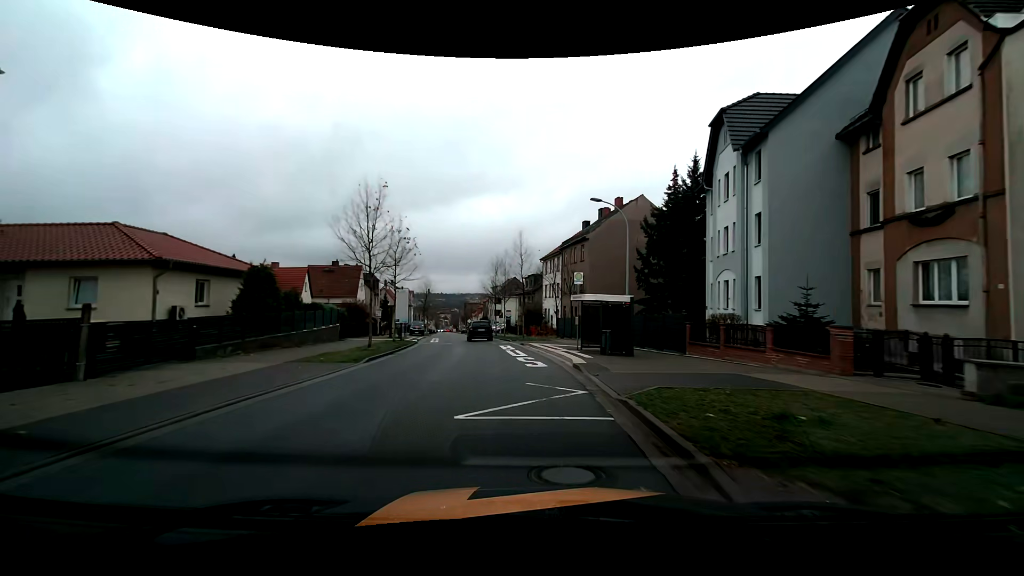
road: tertiary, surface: asphalt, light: Day
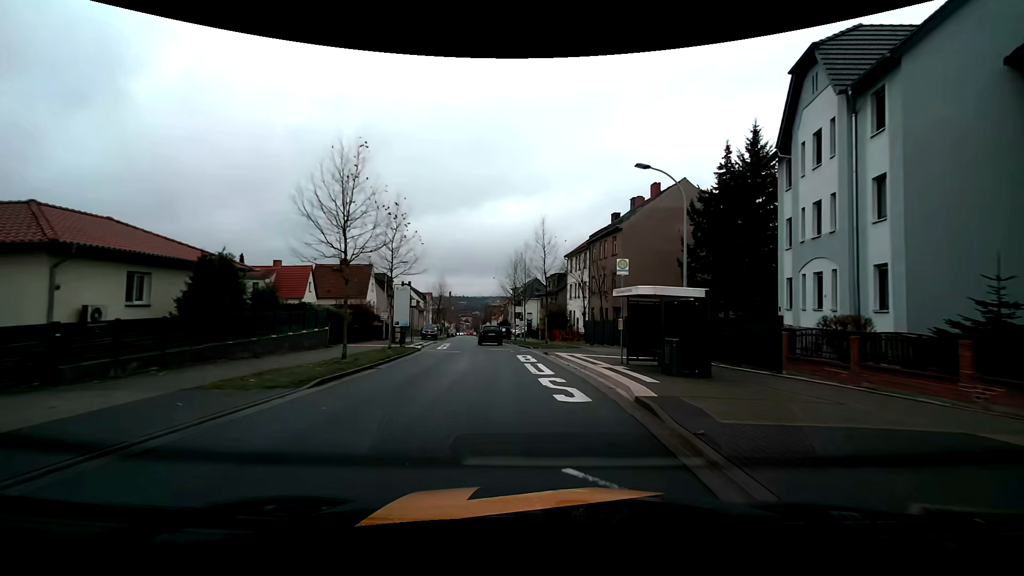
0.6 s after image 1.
(-0.1, +5.9) m; -2°
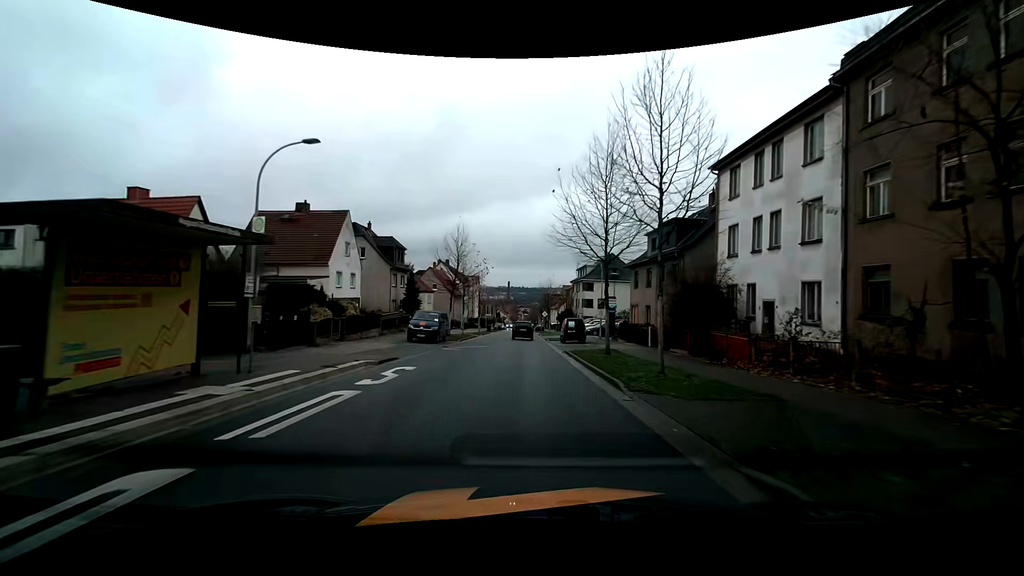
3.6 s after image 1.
(-2.3, +31.7) m; -7°
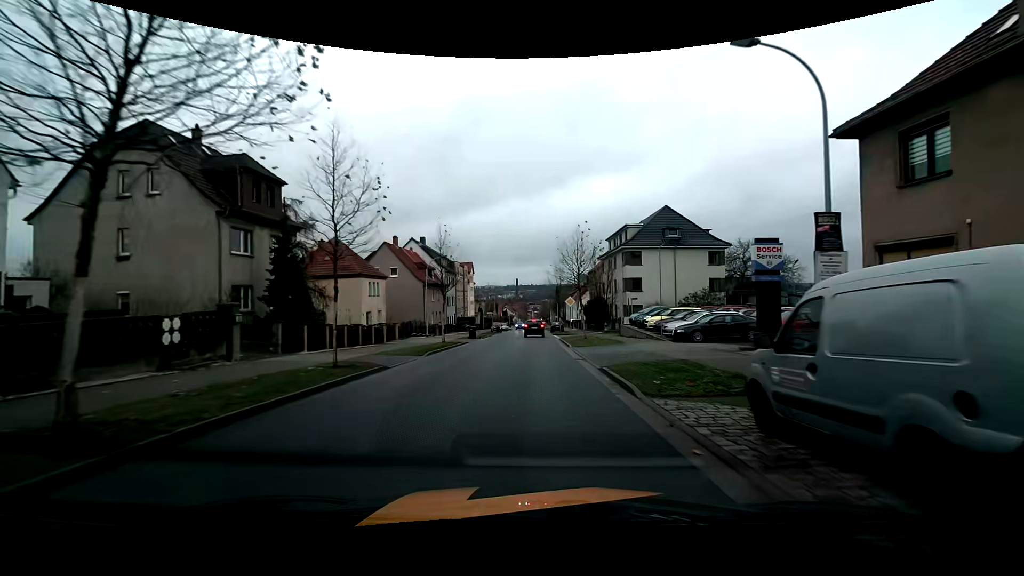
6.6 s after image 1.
(-0.5, +32.5) m; -1°
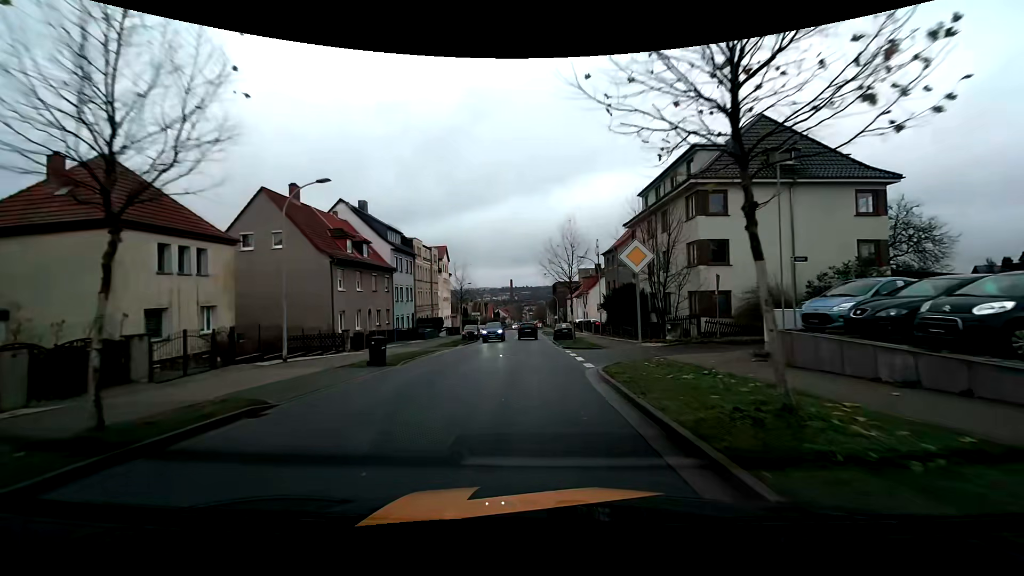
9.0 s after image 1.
(+0.2, +26.0) m; 0°
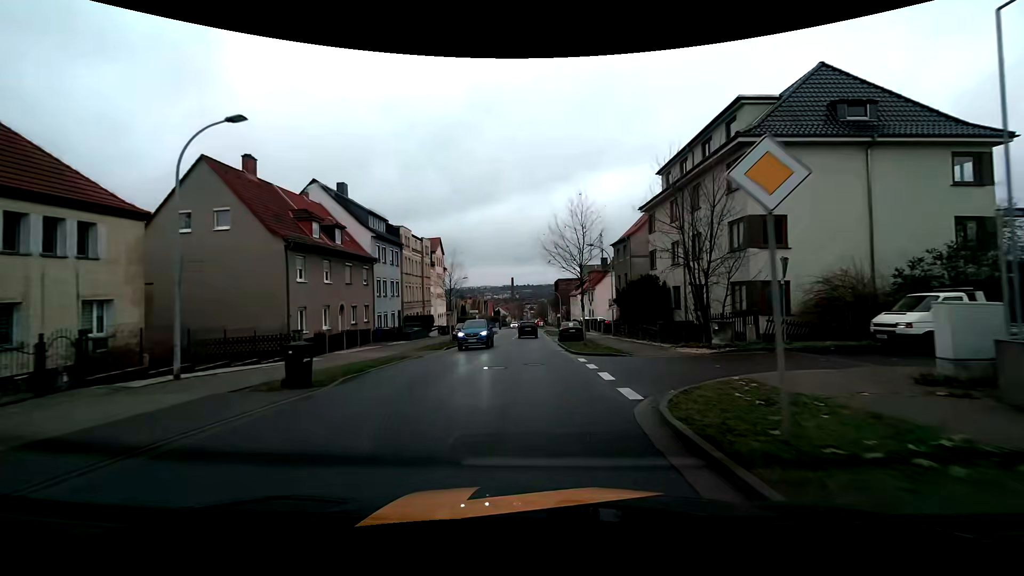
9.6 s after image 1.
(0.0, +6.5) m; 0°
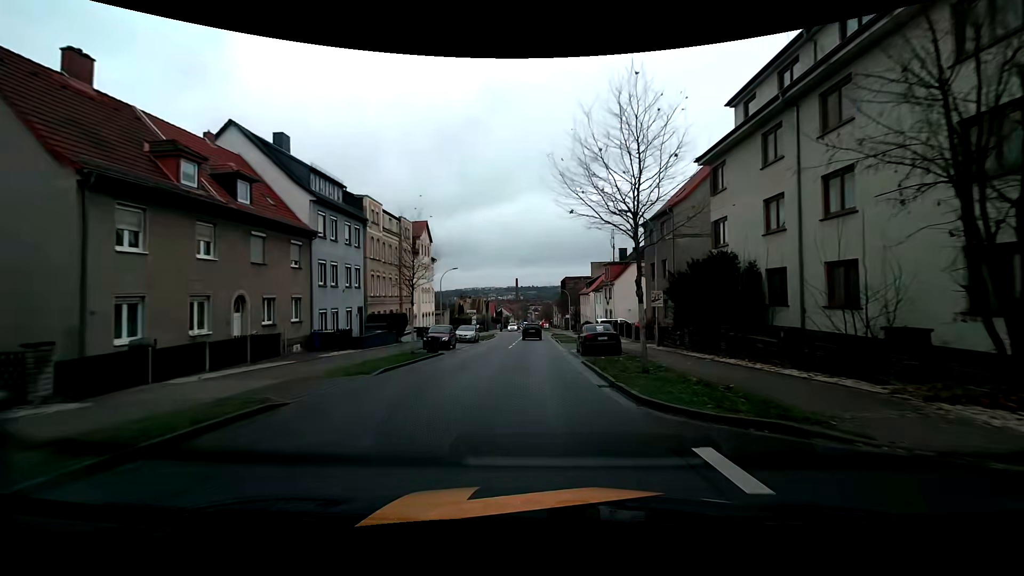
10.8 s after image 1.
(-0.1, +13.2) m; -1°
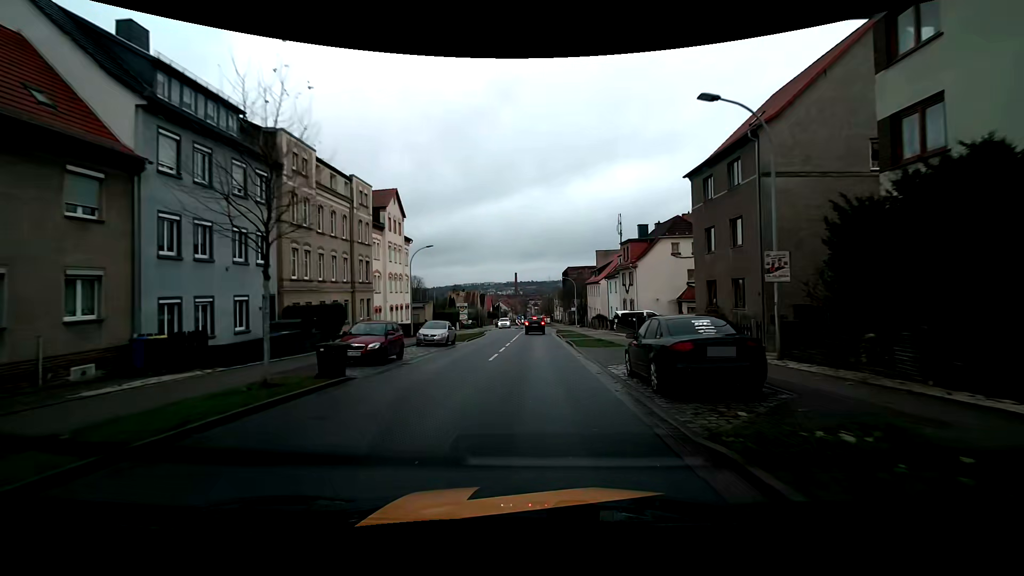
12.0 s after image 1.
(0.0, +13.5) m; 0°
